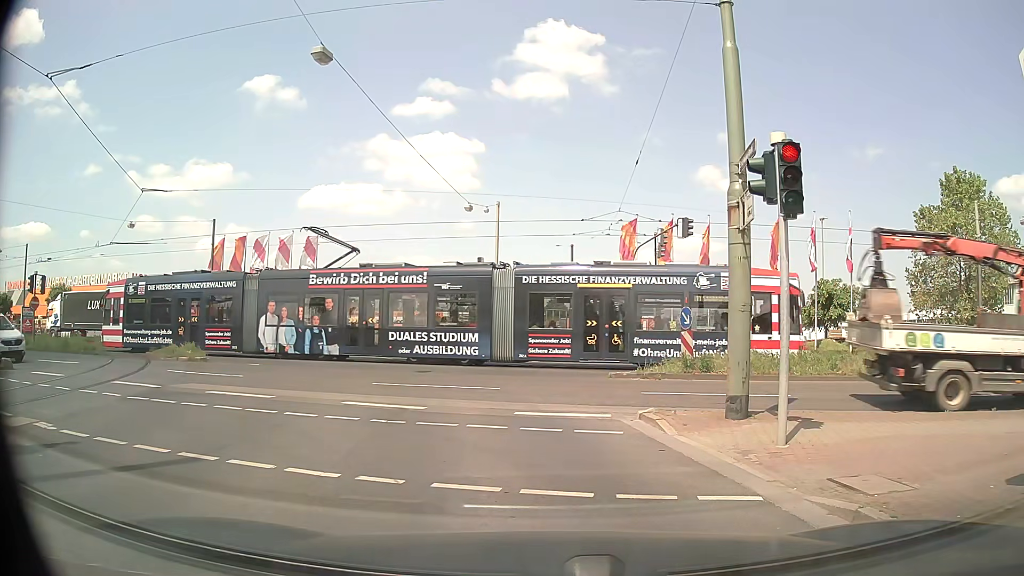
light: Day
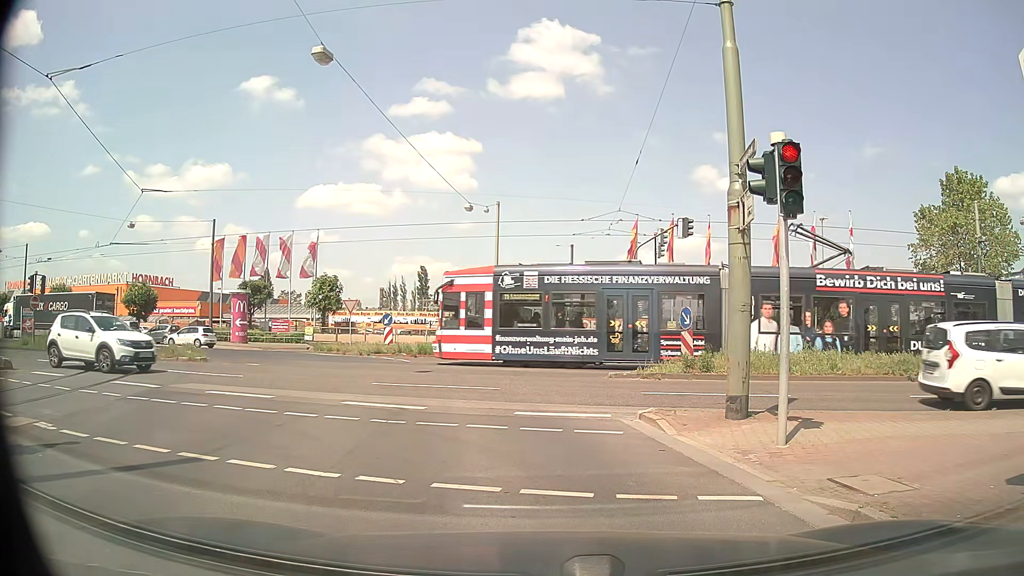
(0.0, 0.0) m; 0°
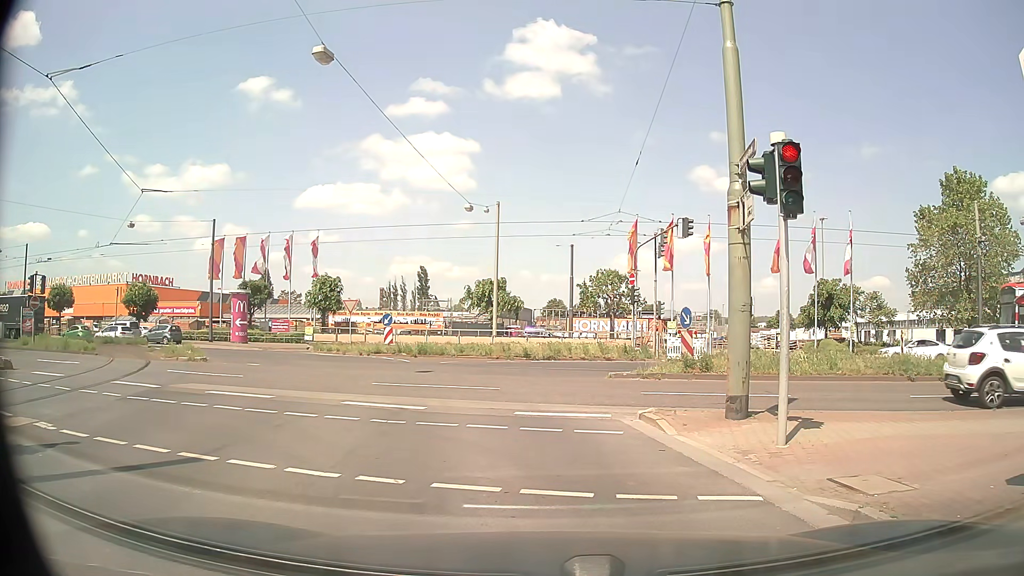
(0.0, 0.0) m; 0°
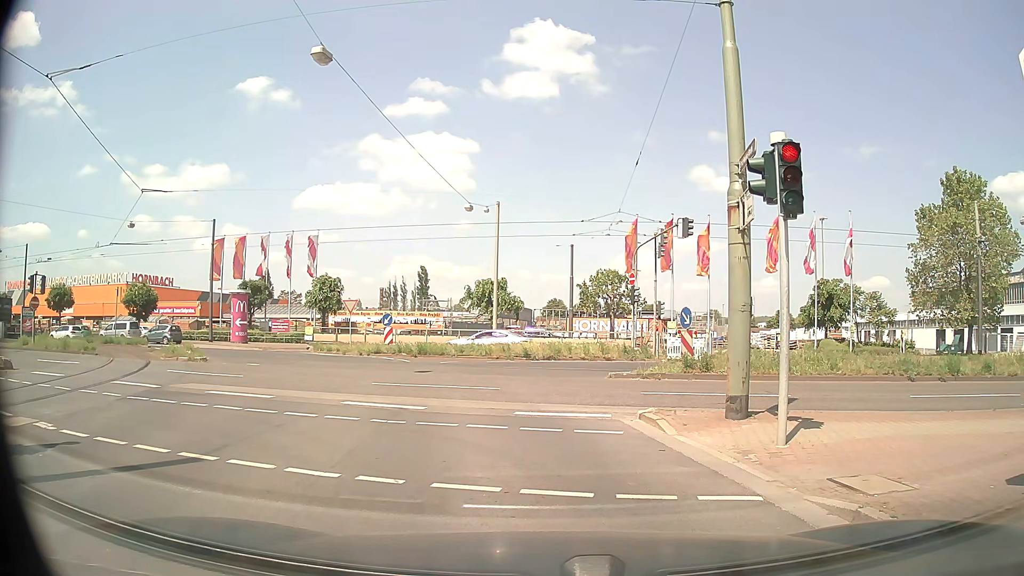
(0.0, 0.0) m; 0°
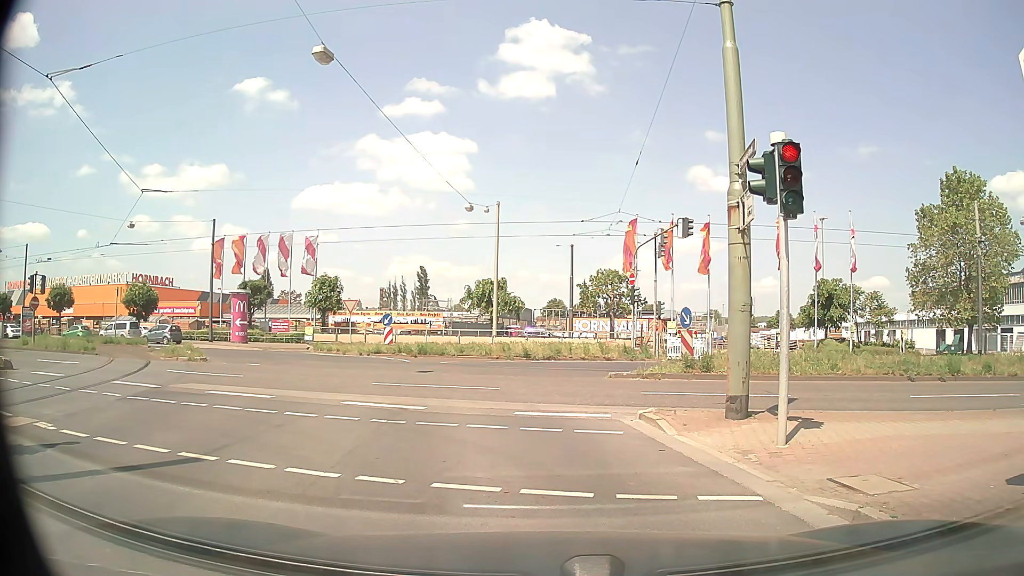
(0.0, 0.0) m; 0°
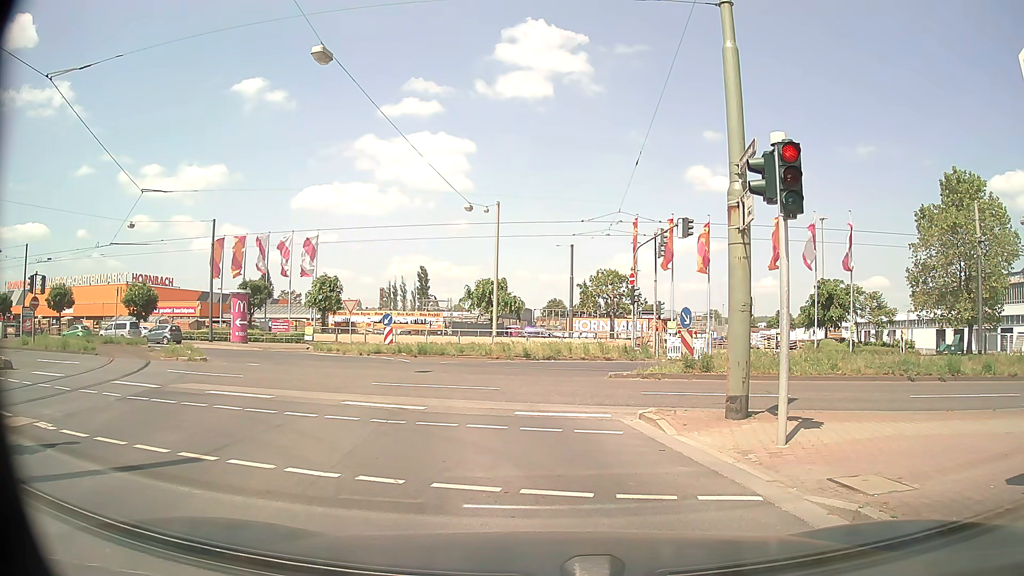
(0.0, 0.0) m; 0°
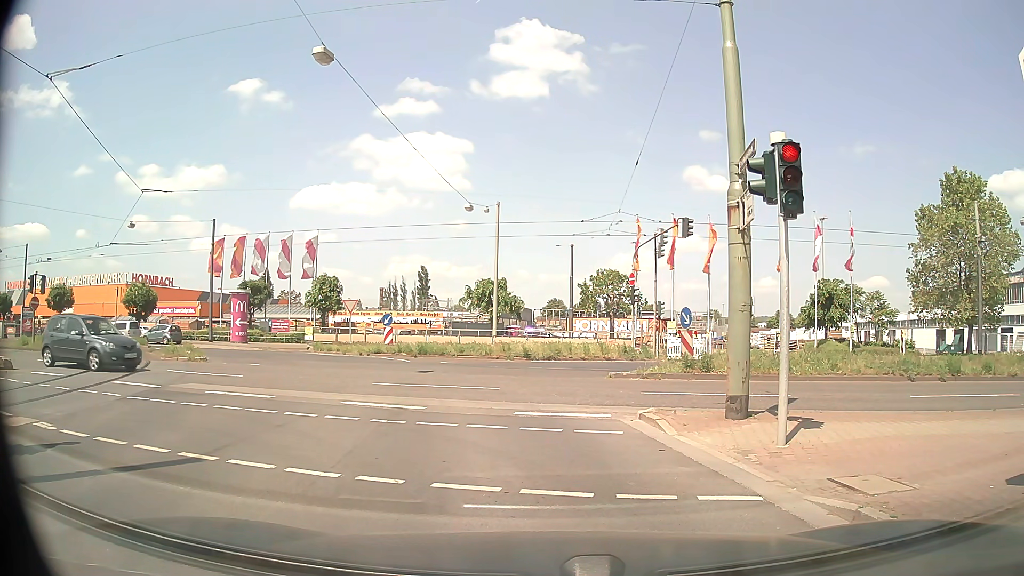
(0.0, 0.0) m; 0°
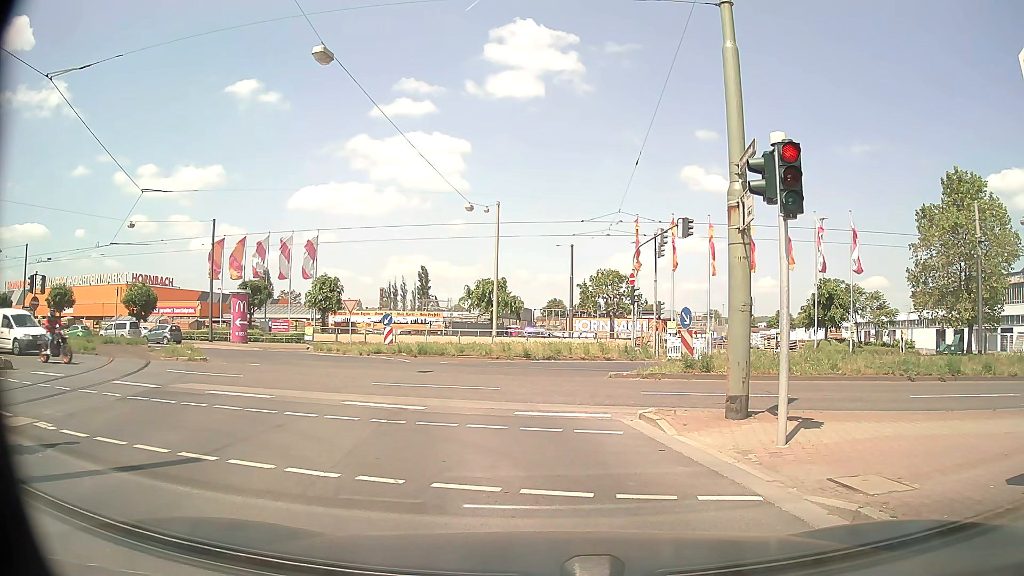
(0.0, 0.0) m; 0°
